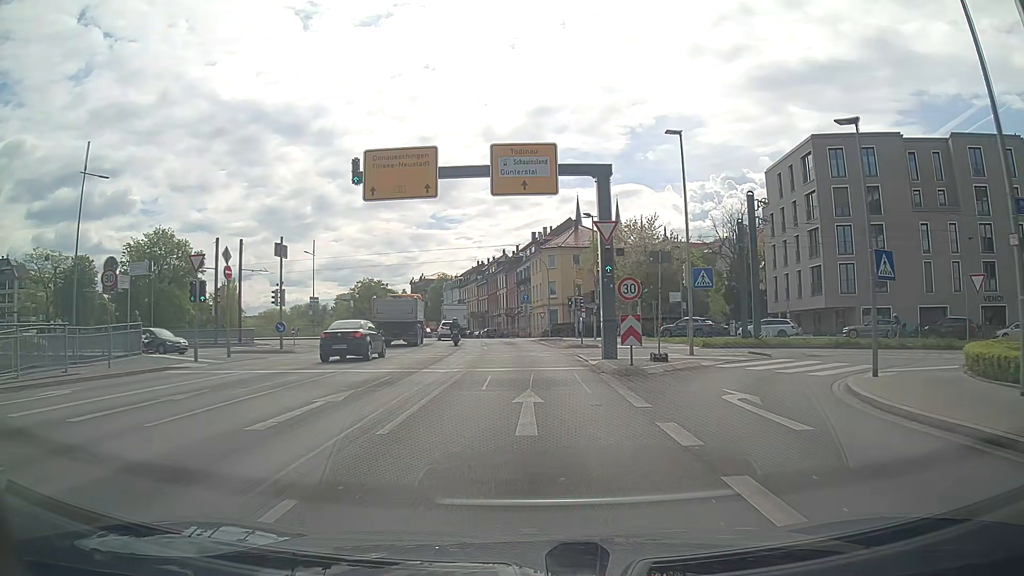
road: primary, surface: asphalt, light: Day
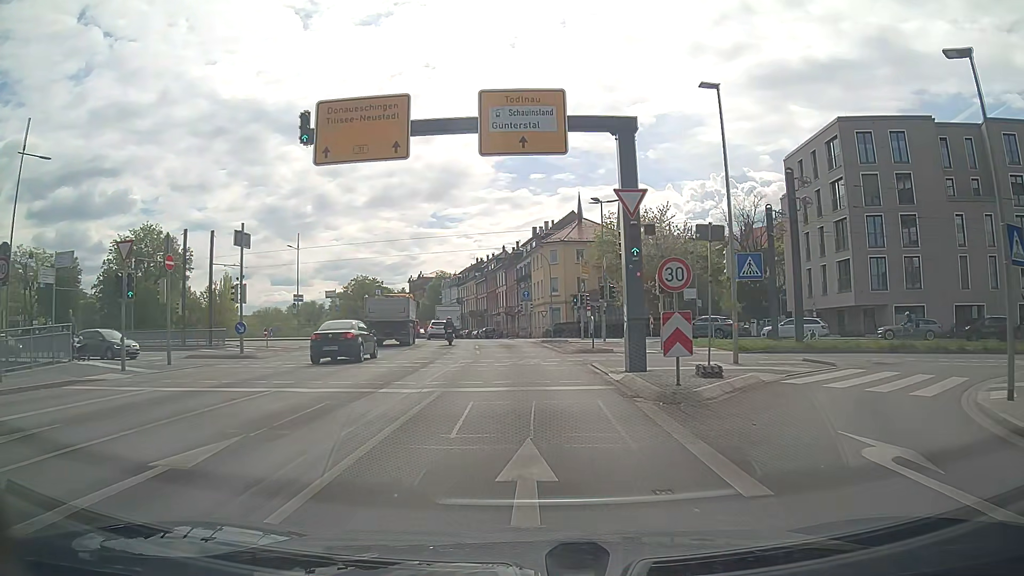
(0.0, +5.2) m; 0°
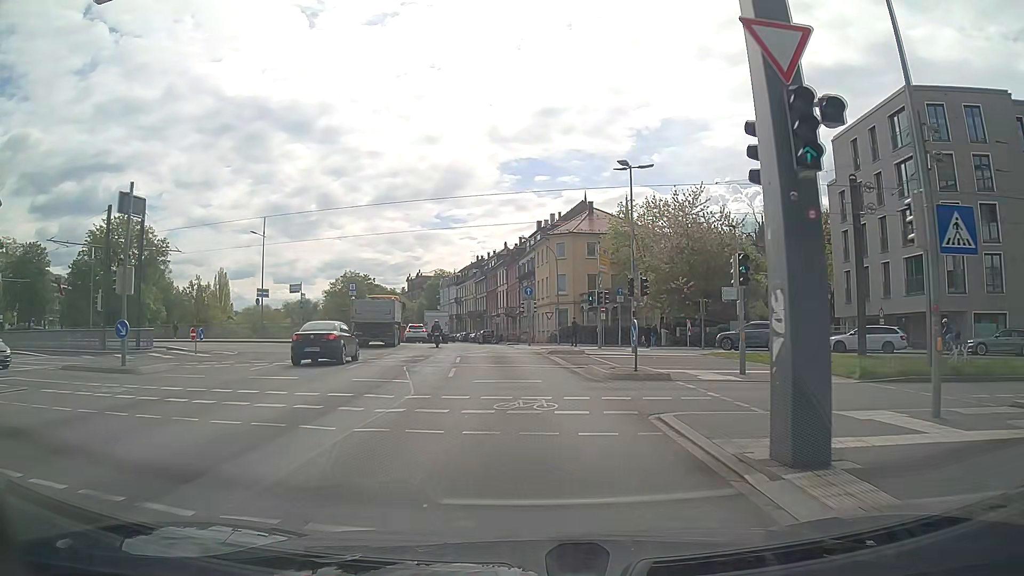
(0.0, +10.0) m; 0°
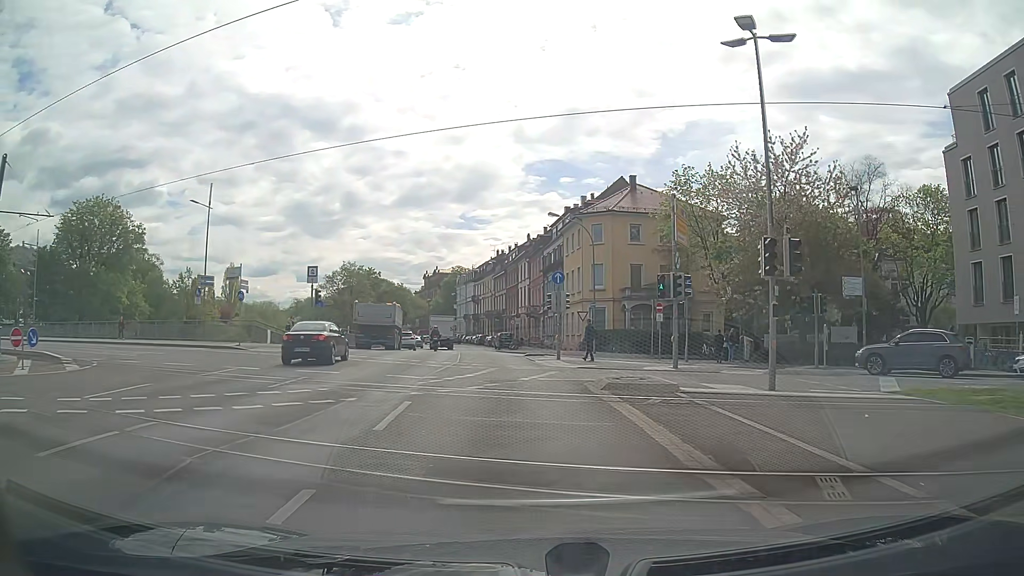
(-0.1, +14.6) m; -2°
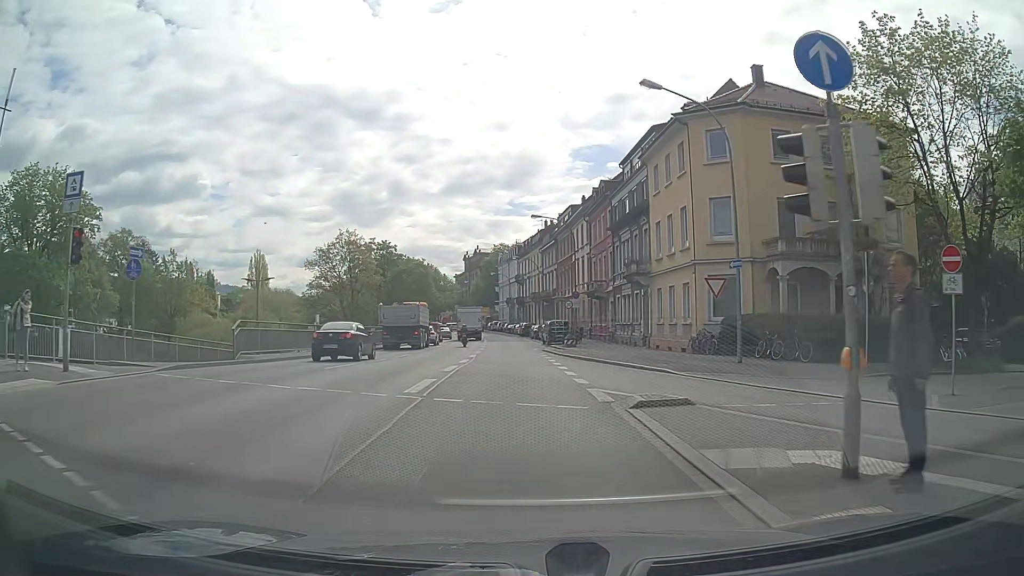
(-0.8, +24.3) m; -4°
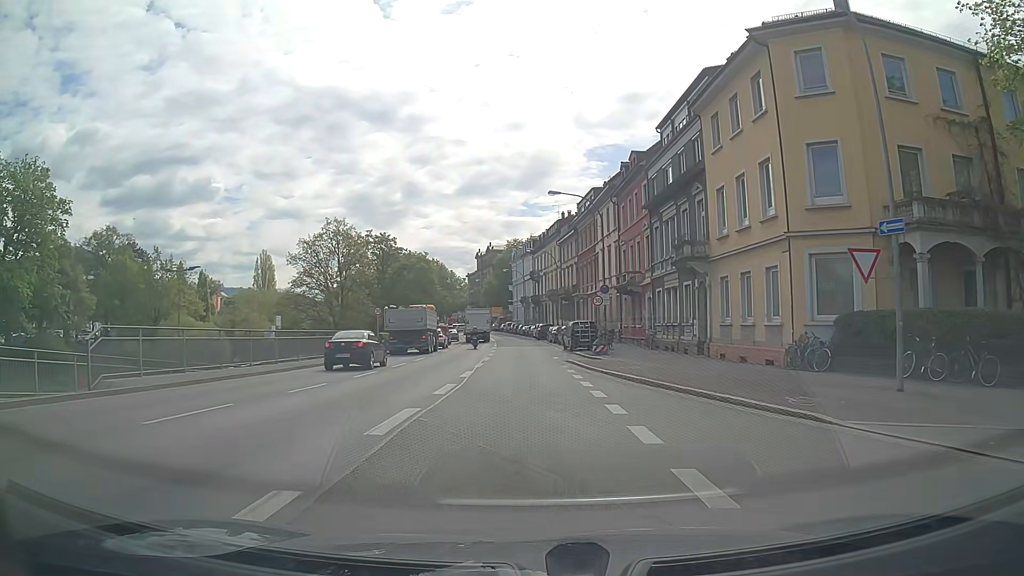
(-0.2, +10.0) m; -2°
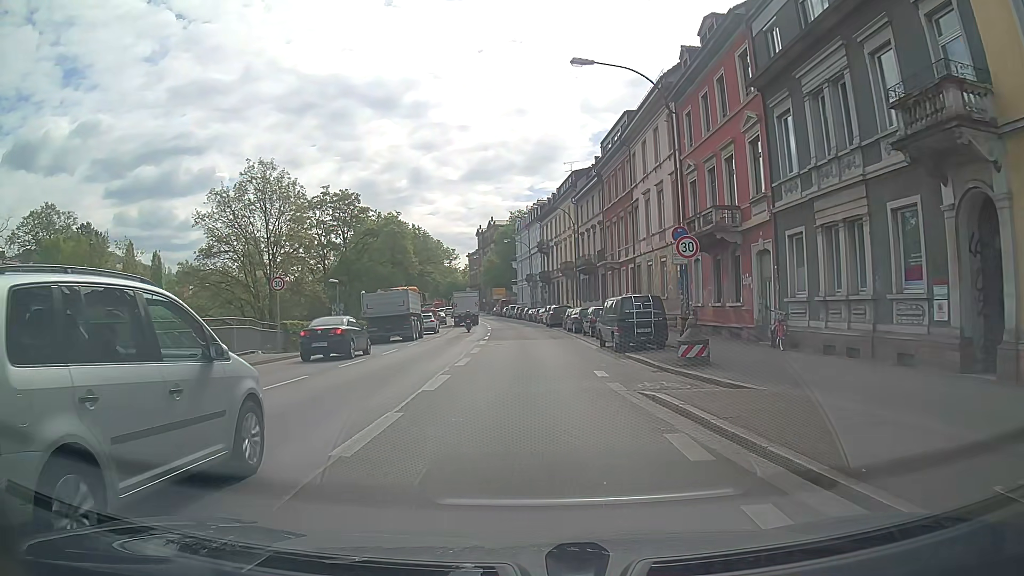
(-0.1, +19.8) m; 0°
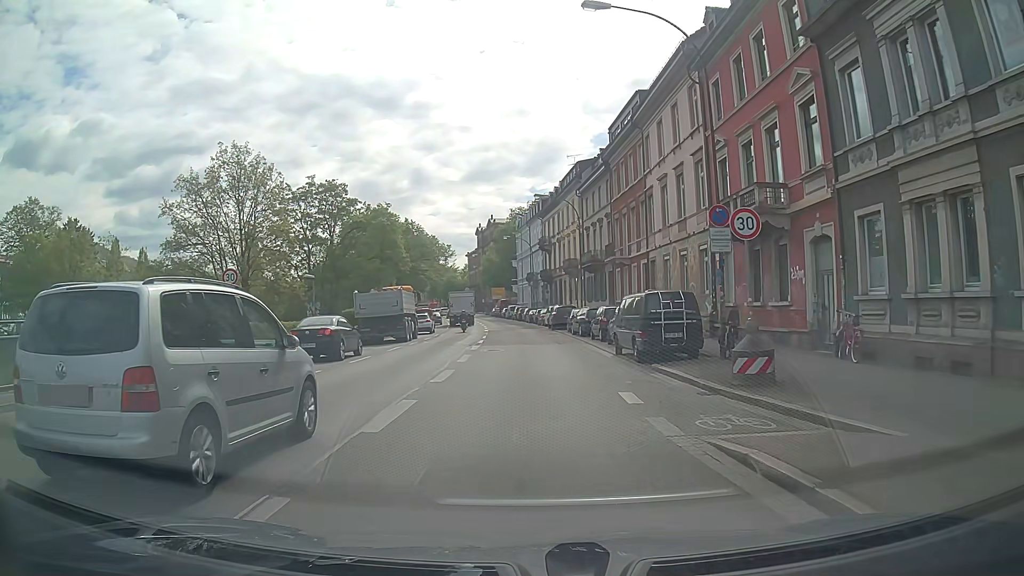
(-0.1, +4.6) m; -1°
